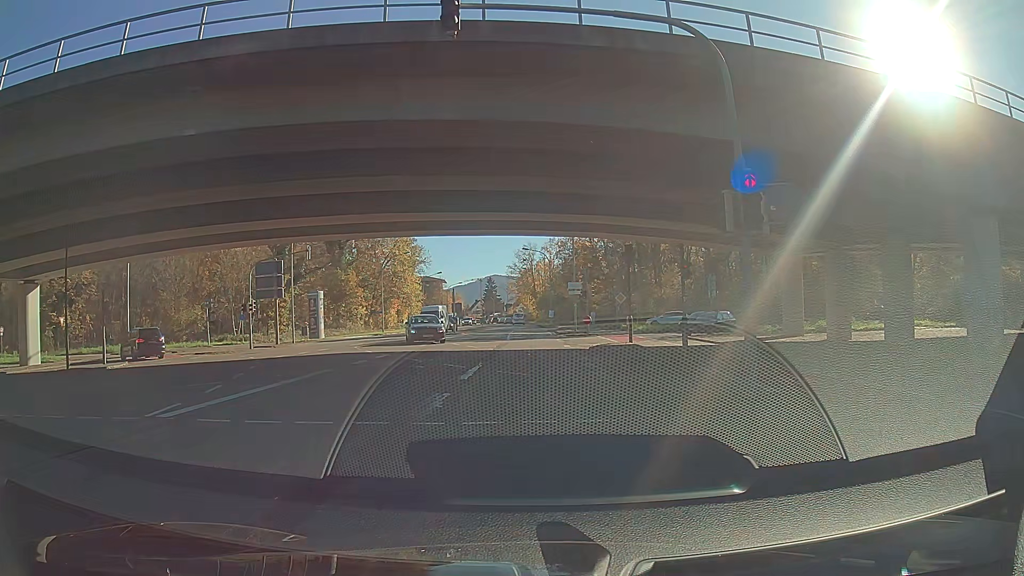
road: secondary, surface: asphalt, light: Day
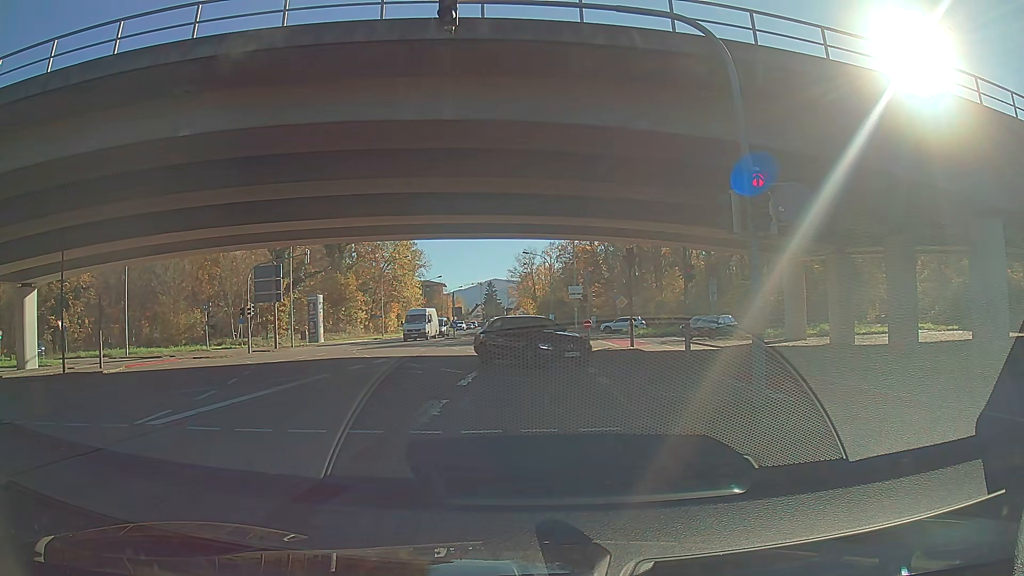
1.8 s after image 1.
(0.0, +0.4) m; 0°
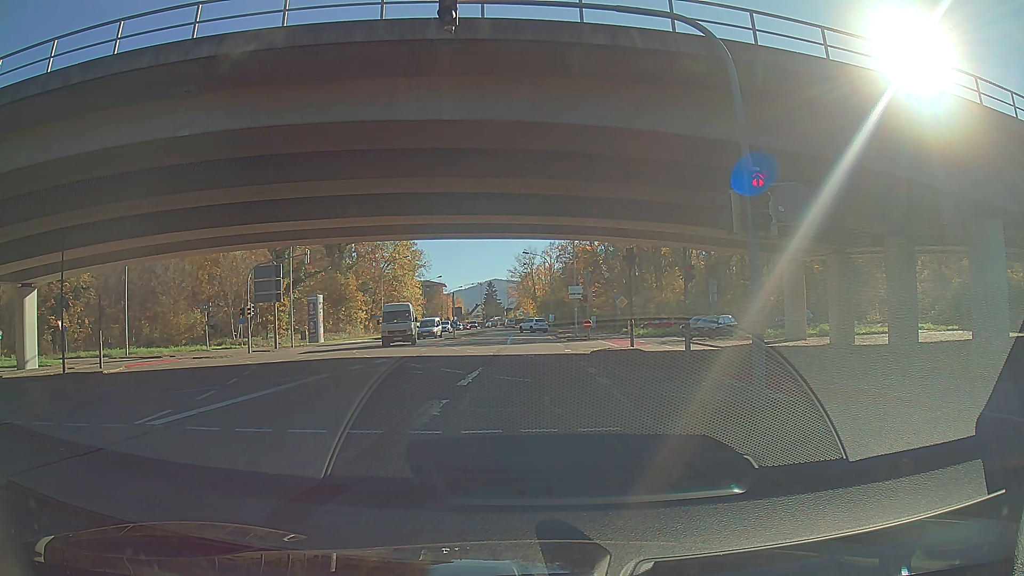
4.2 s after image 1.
(0.0, 0.0) m; 0°
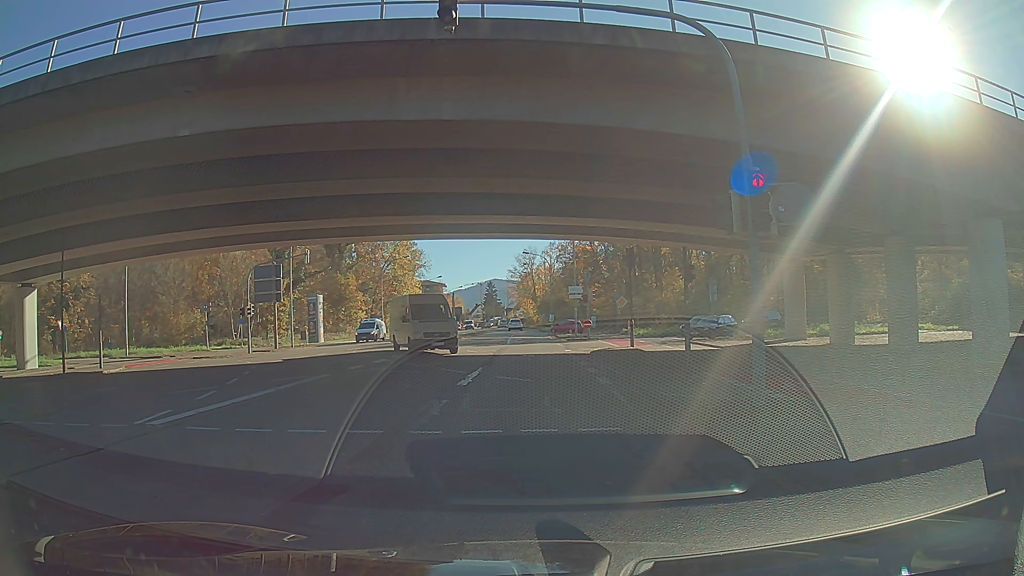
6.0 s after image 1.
(0.0, 0.0) m; 0°
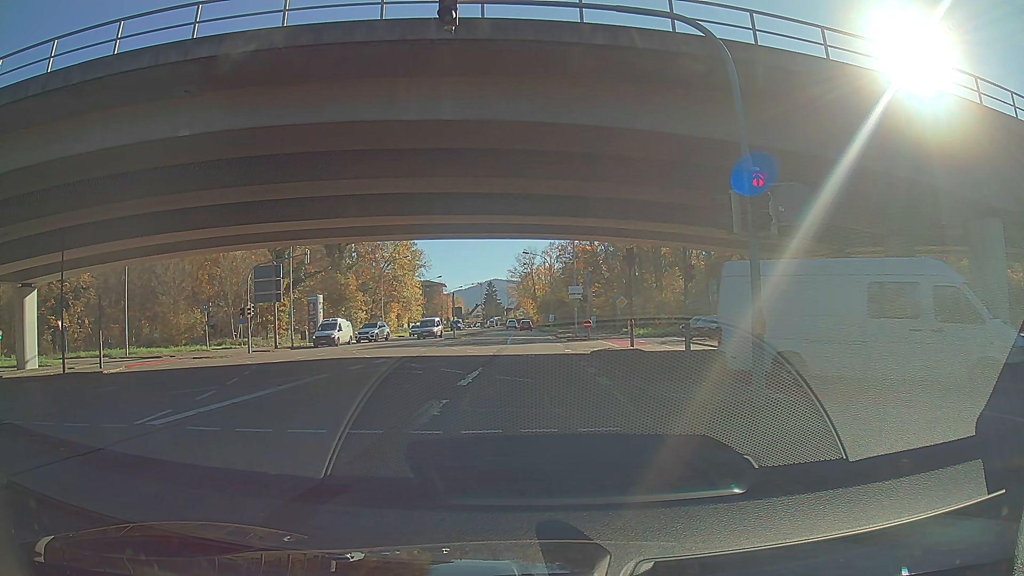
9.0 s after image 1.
(0.0, 0.0) m; 0°
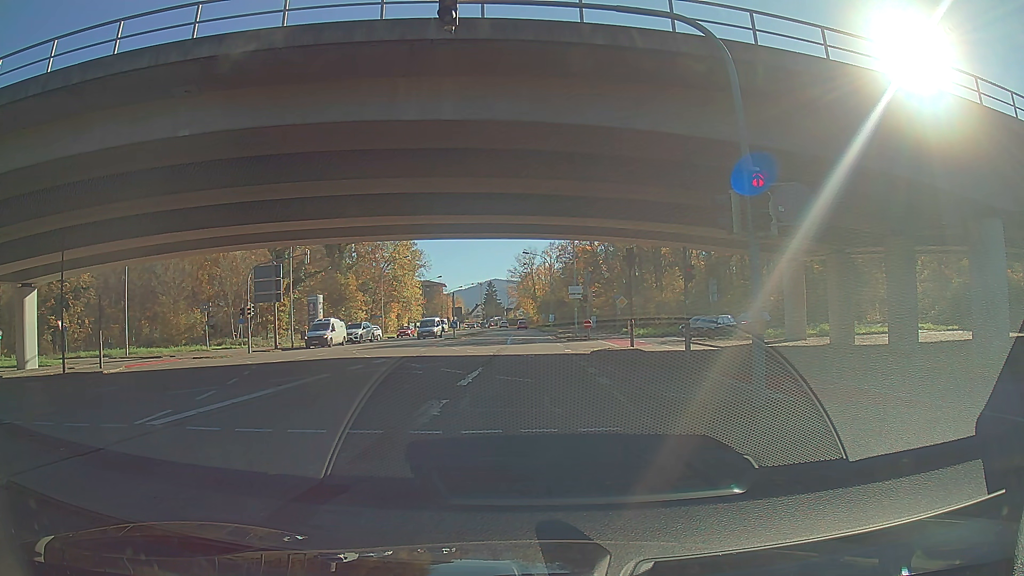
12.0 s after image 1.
(0.0, 0.0) m; 0°
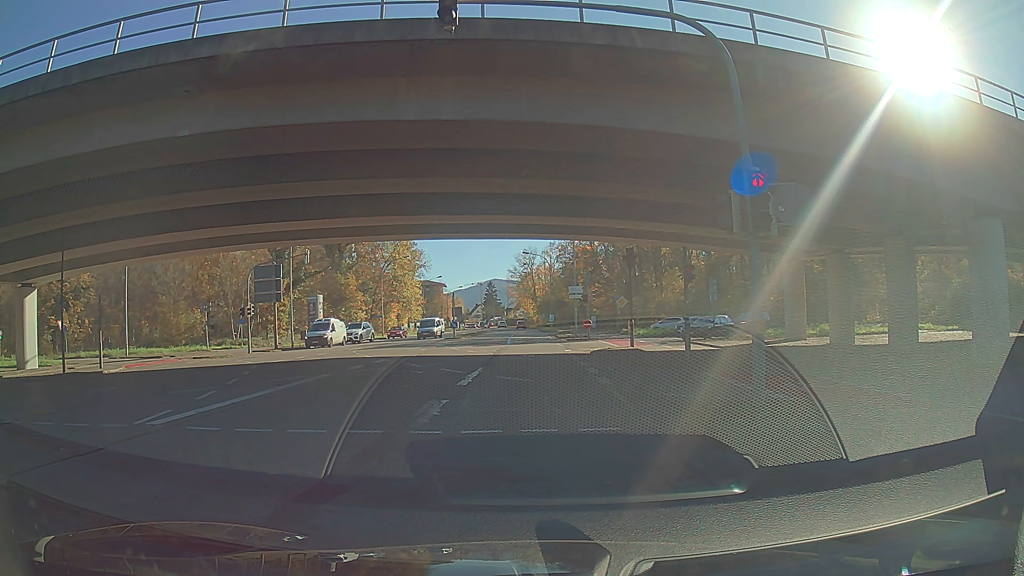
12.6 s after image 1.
(0.0, 0.0) m; 0°
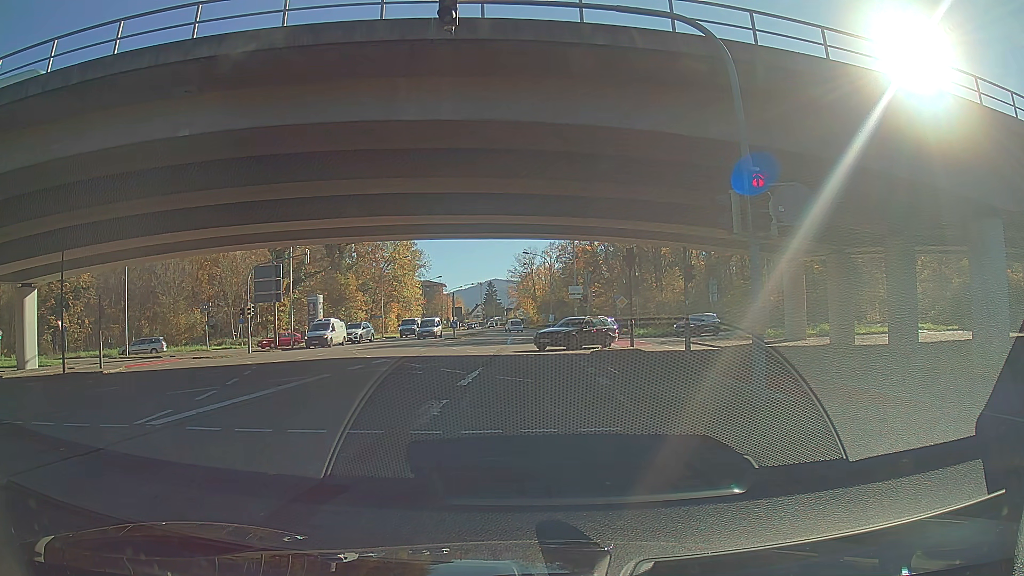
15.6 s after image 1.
(0.0, 0.0) m; 0°
(0, +10) (0, +20) (0, +30) (0, +40) (0, +50) (-1, +60) (-1, +70) (-1, +80) (-1, +90) (-1, +100) m
